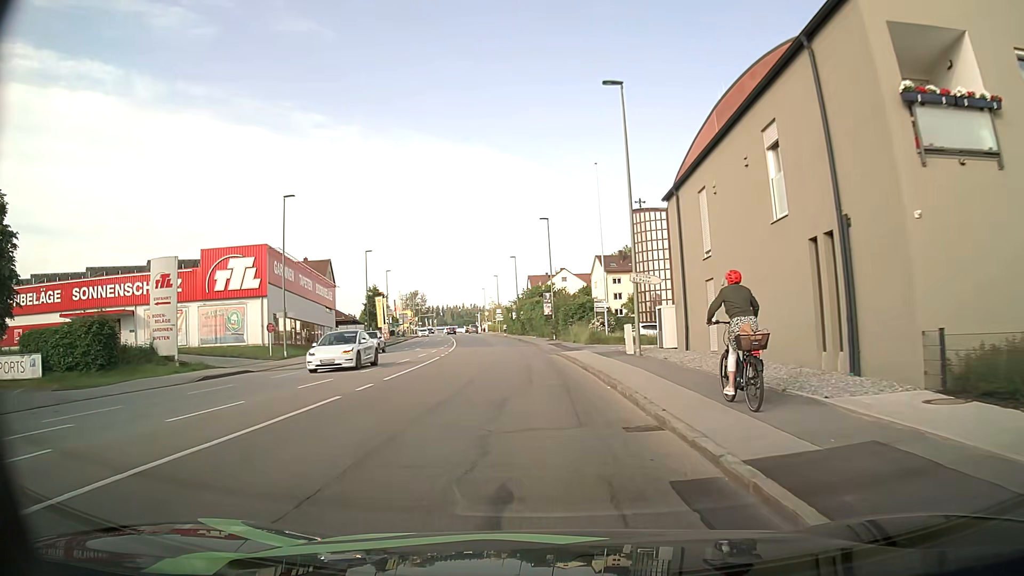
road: tertiary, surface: asphalt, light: Day
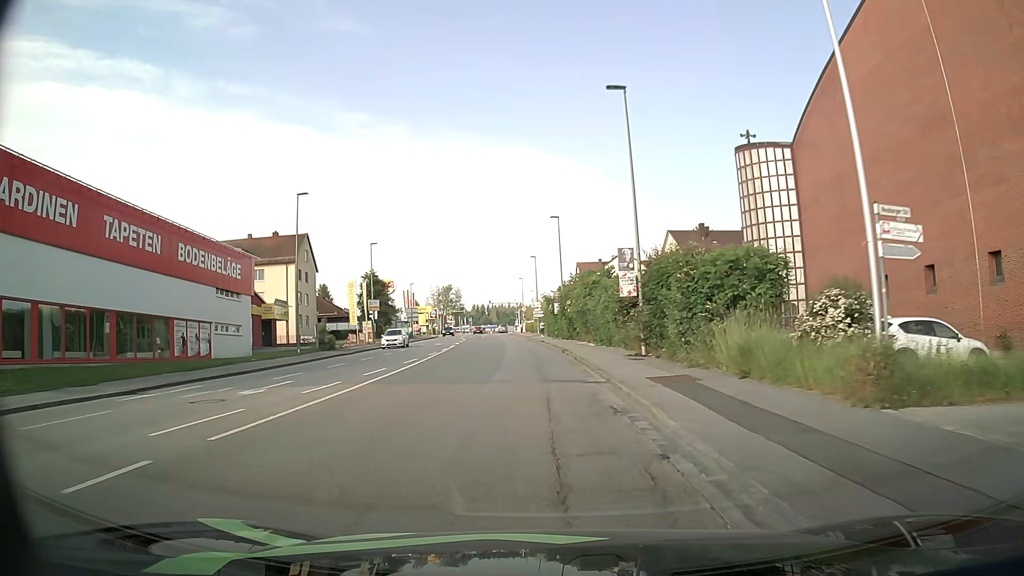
(-1.0, +32.6) m; -4°
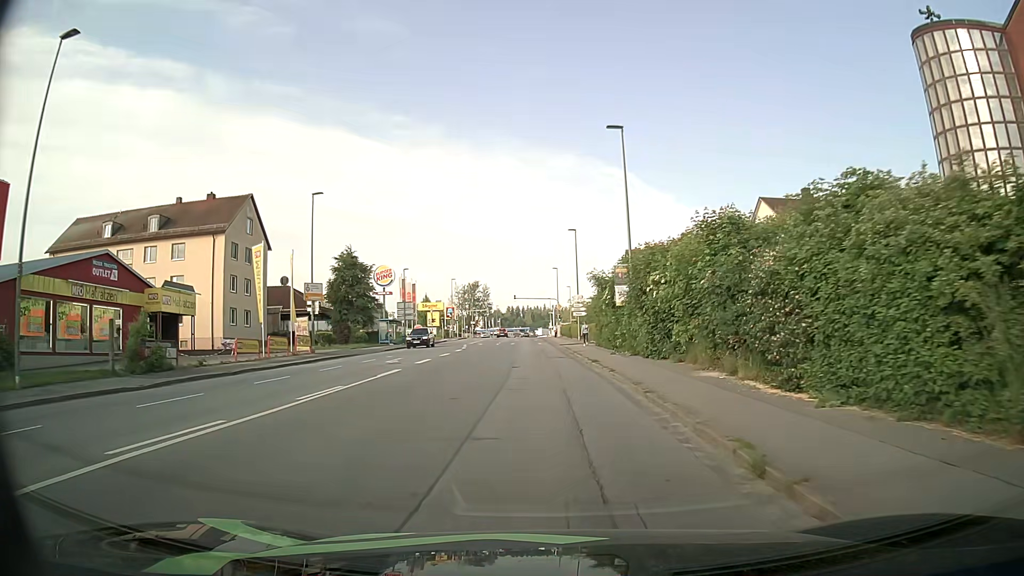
(-0.9, +27.5) m; -3°
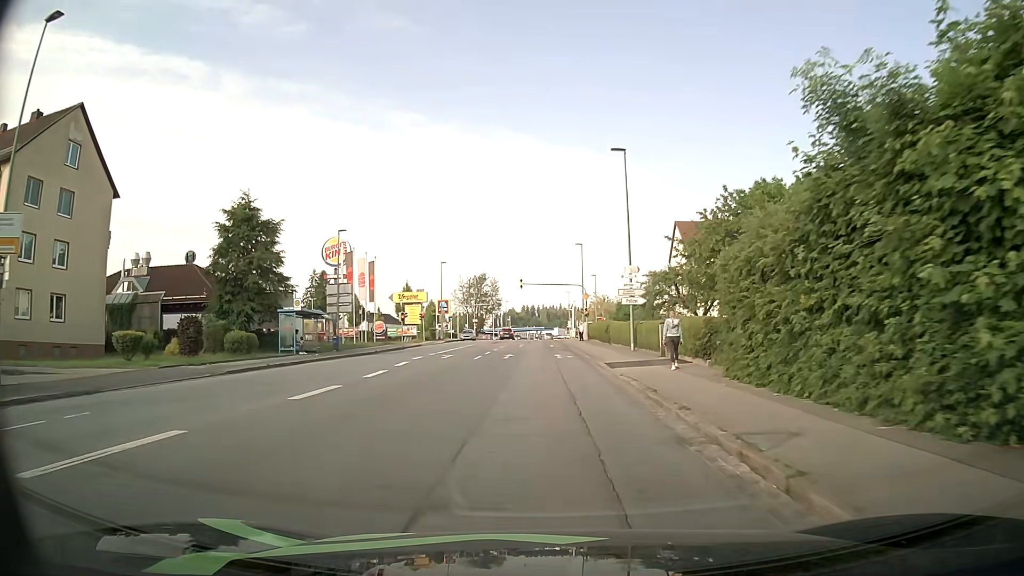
(-0.6, +28.9) m; -1°
